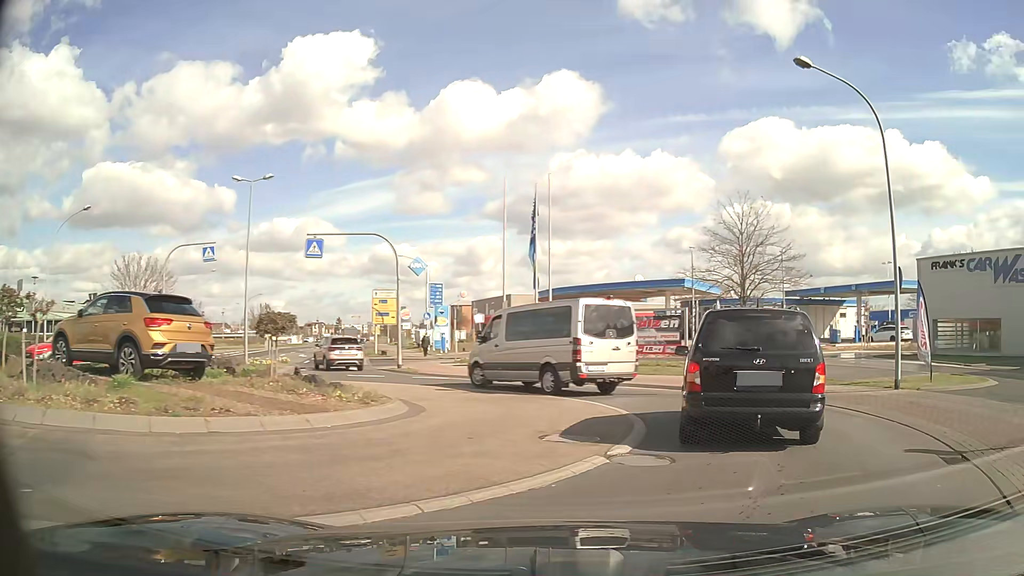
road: tertiary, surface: asphalt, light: Day
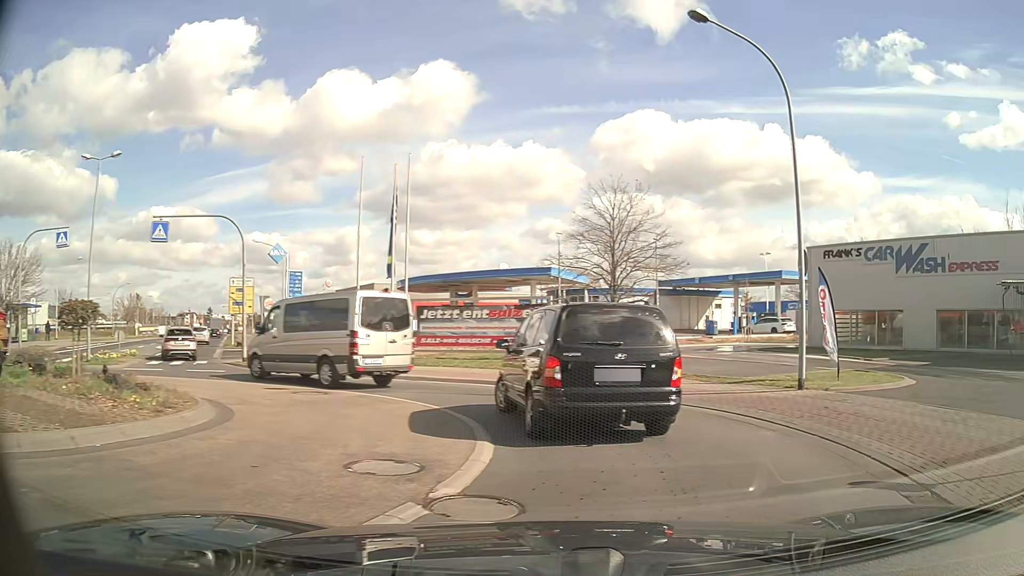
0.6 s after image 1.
(+0.2, +2.4) m; +11°
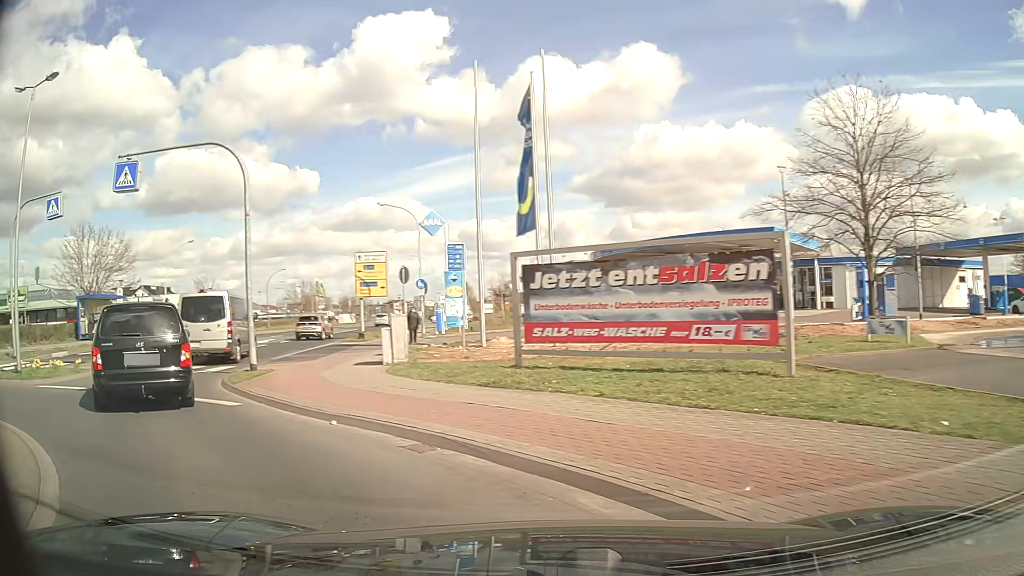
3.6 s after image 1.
(+0.8, +12.9) m; -17°
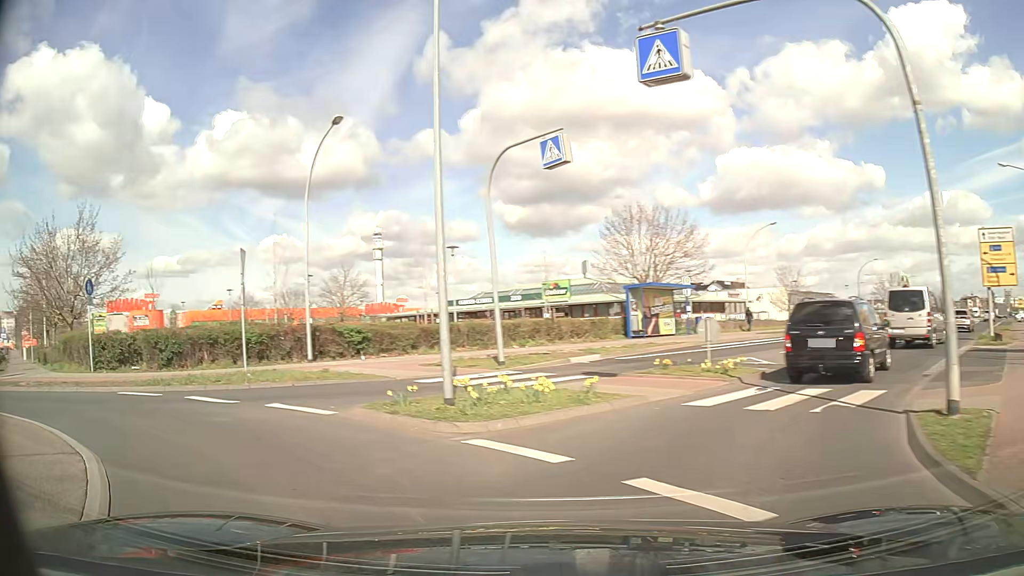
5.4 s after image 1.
(-3.8, +8.0) m; -49°
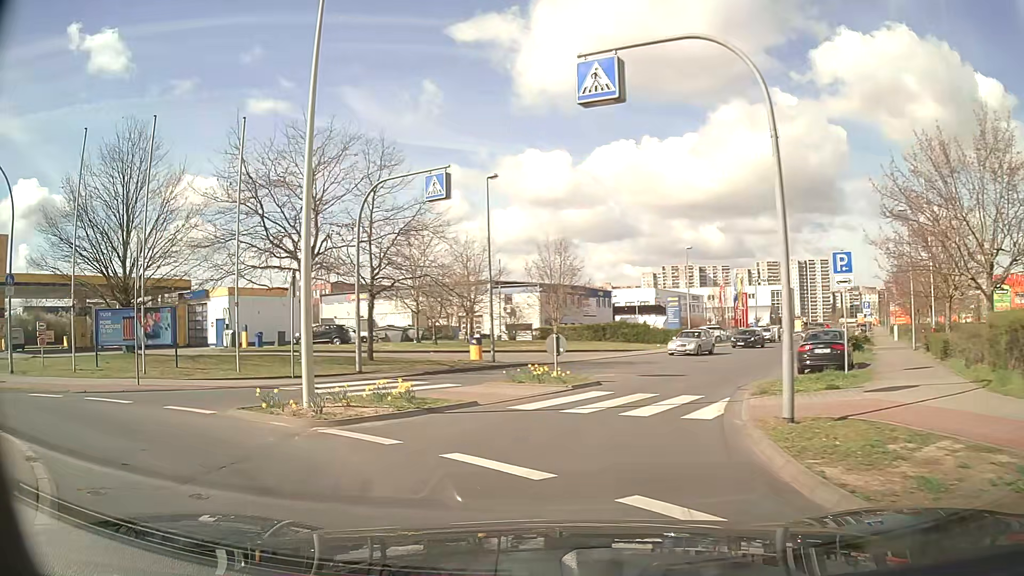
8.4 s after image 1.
(-9.3, +10.9) m; -77°
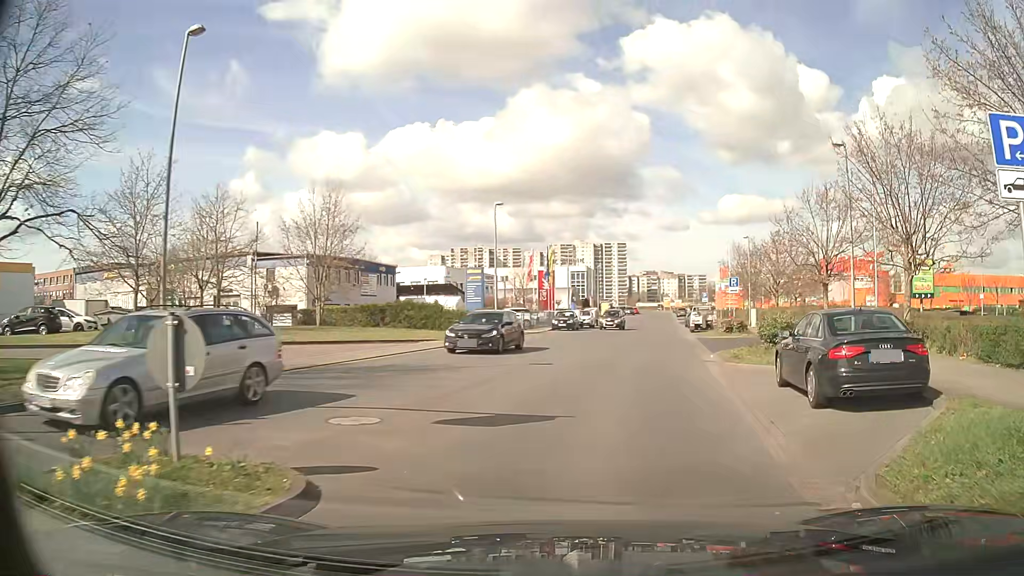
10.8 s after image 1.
(+0.8, +13.1) m; +17°
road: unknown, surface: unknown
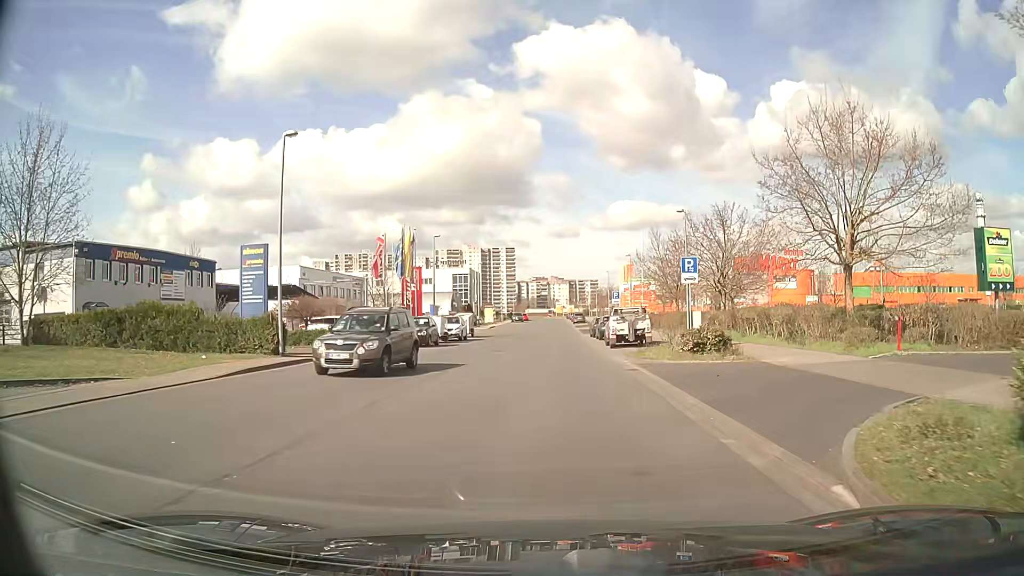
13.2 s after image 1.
(+2.2, +17.2) m; +10°
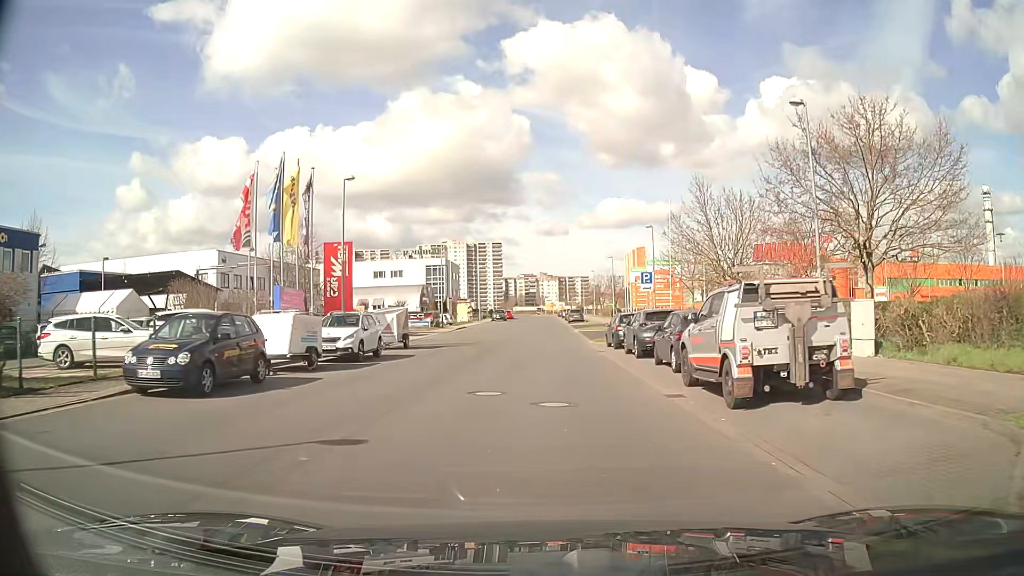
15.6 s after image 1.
(+0.2, +21.3) m; +1°
